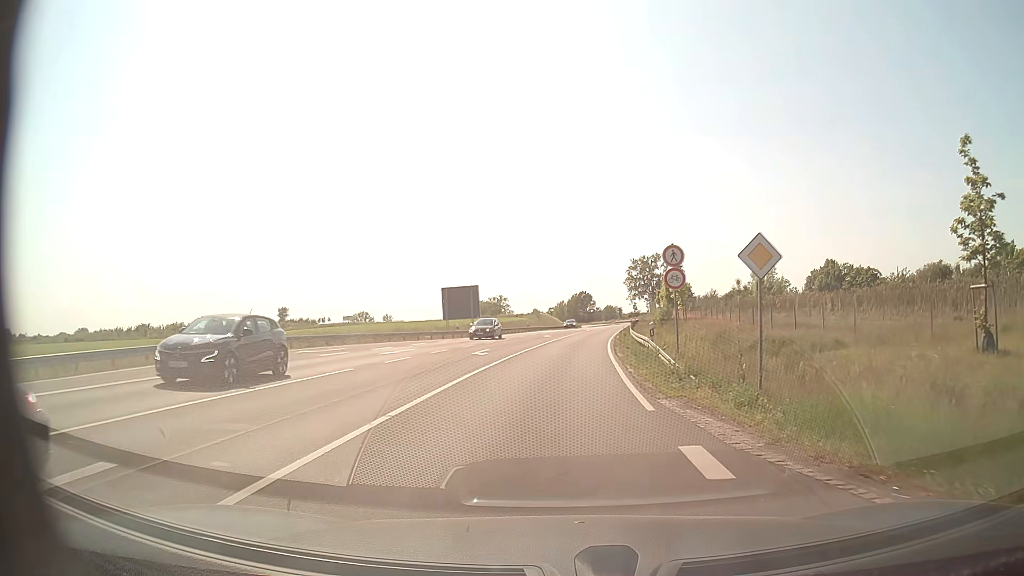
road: primary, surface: asphalt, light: Day
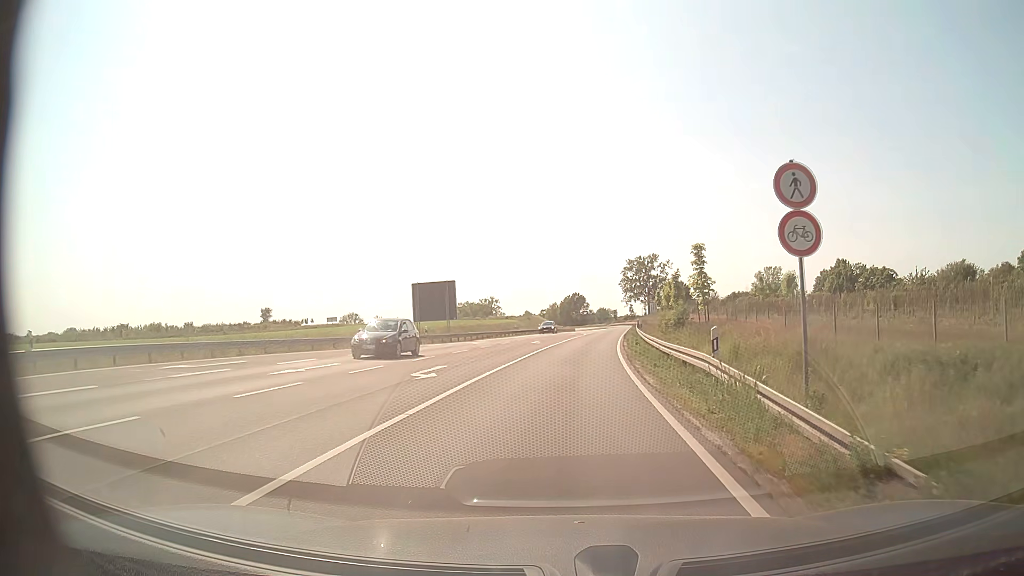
(0.0, +10.4) m; +1°
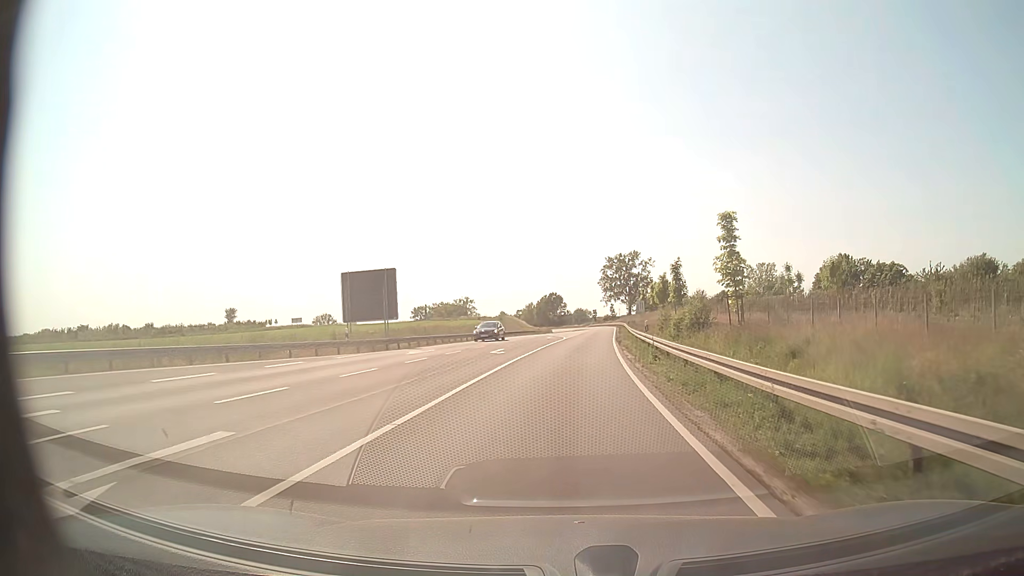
(+0.2, +13.0) m; +2°
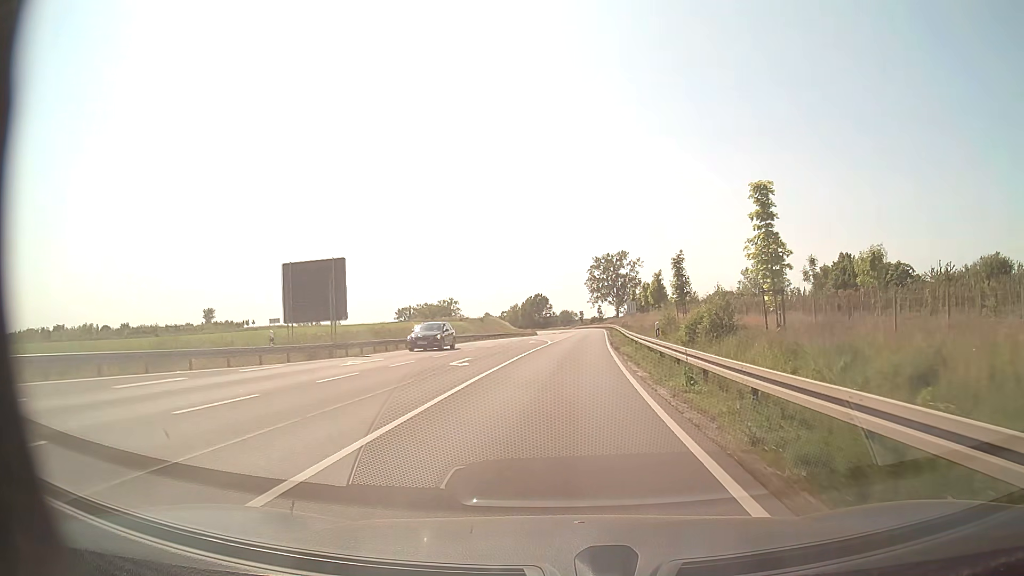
(+0.1, +7.4) m; +1°
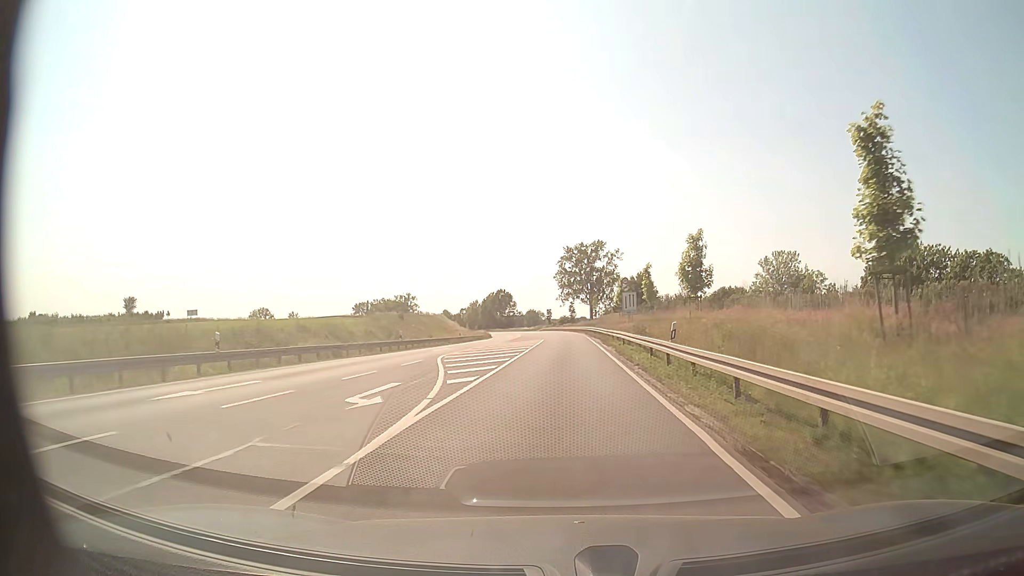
(+1.0, +35.4) m; +3°
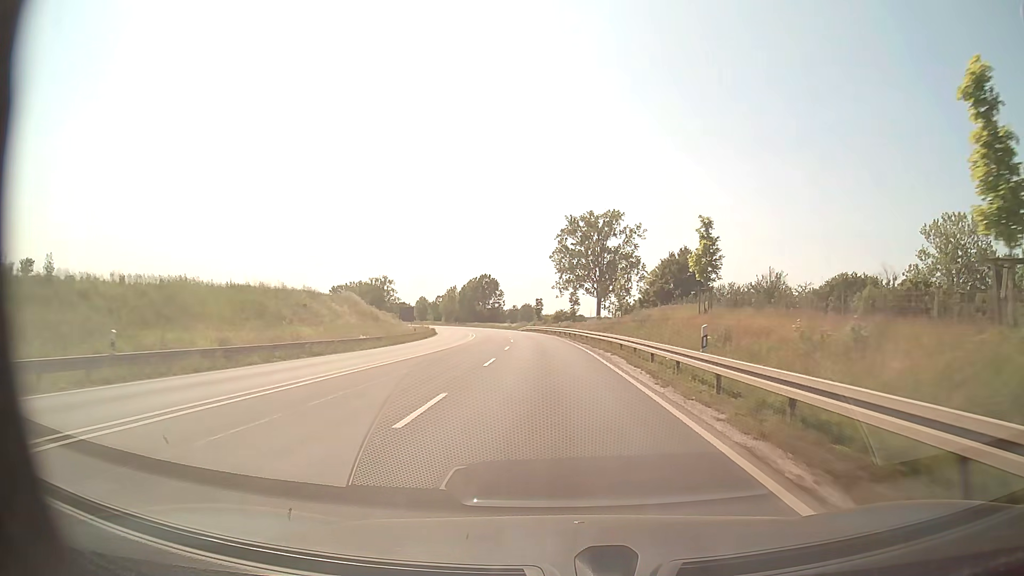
(+0.7, +55.9) m; 0°
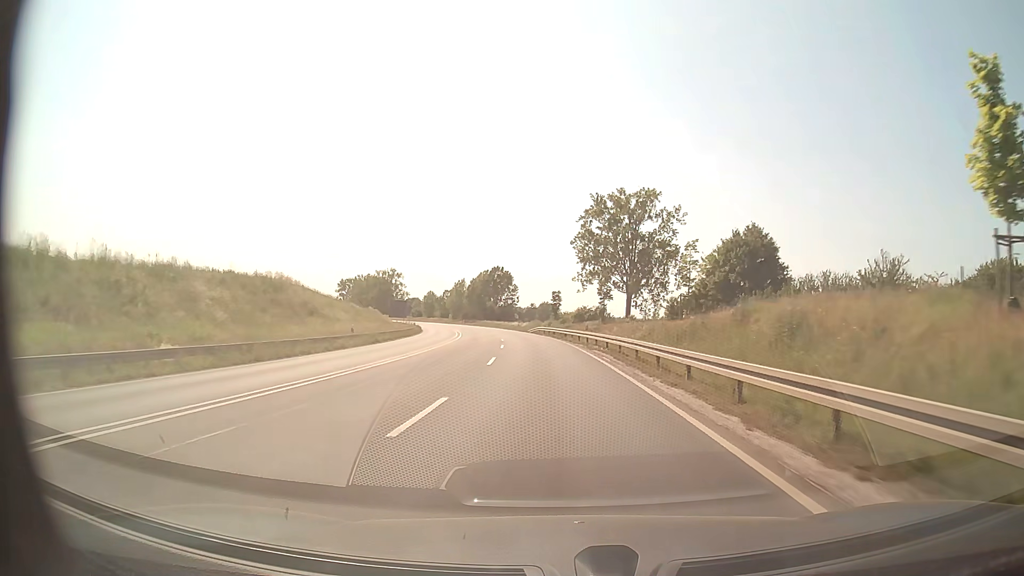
(-0.4, +25.5) m; -2°
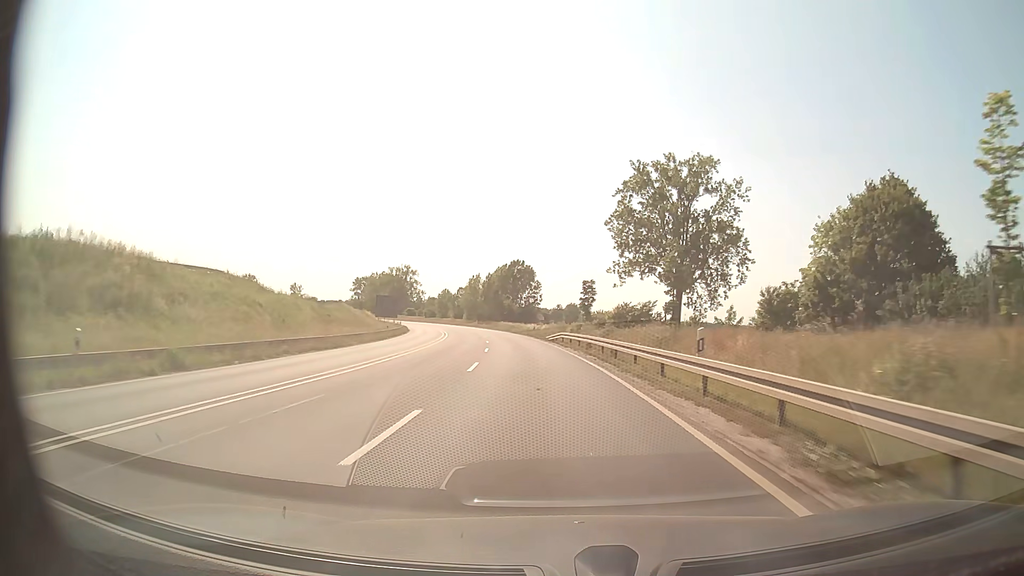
(-0.4, +27.0) m; -2°
(0, +10) (0, +20) (-1, +30) (-2, +40) (-3, +50) (-4, +60) (-6, +70) (-8, +80) (-10, +89) (-12, +99) m
